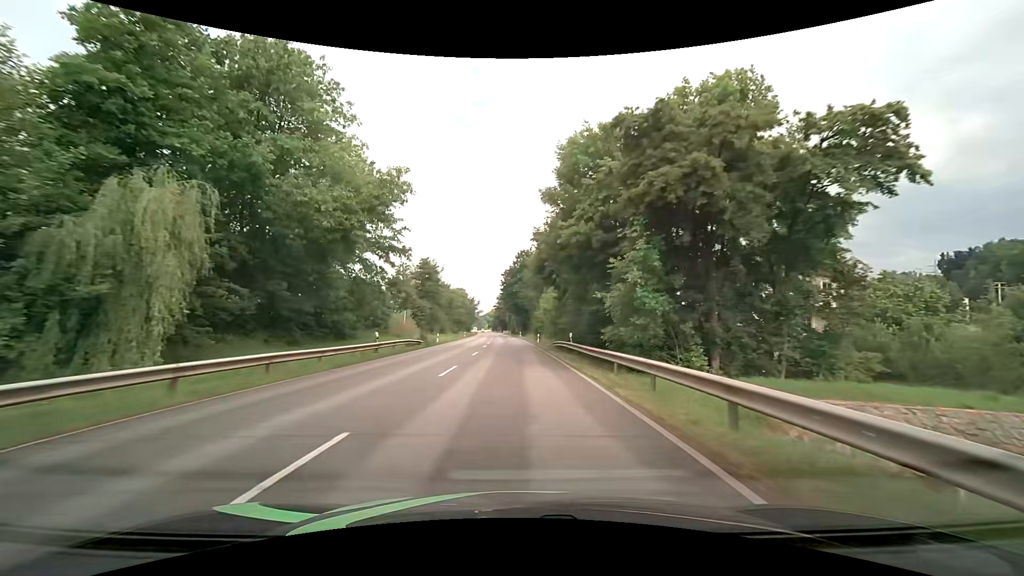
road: primary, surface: asphalt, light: Day
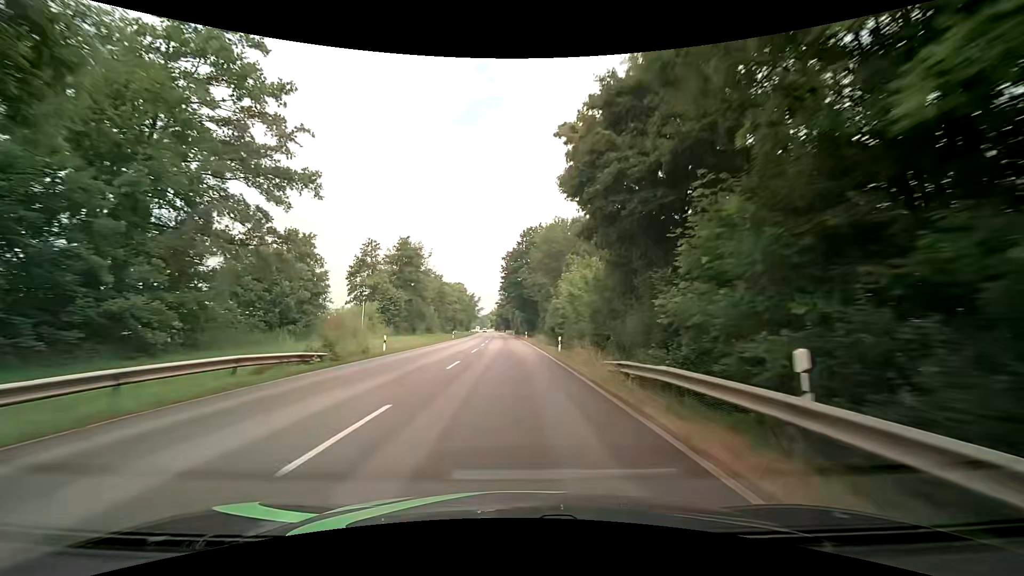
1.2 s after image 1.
(-0.3, +21.6) m; -1°
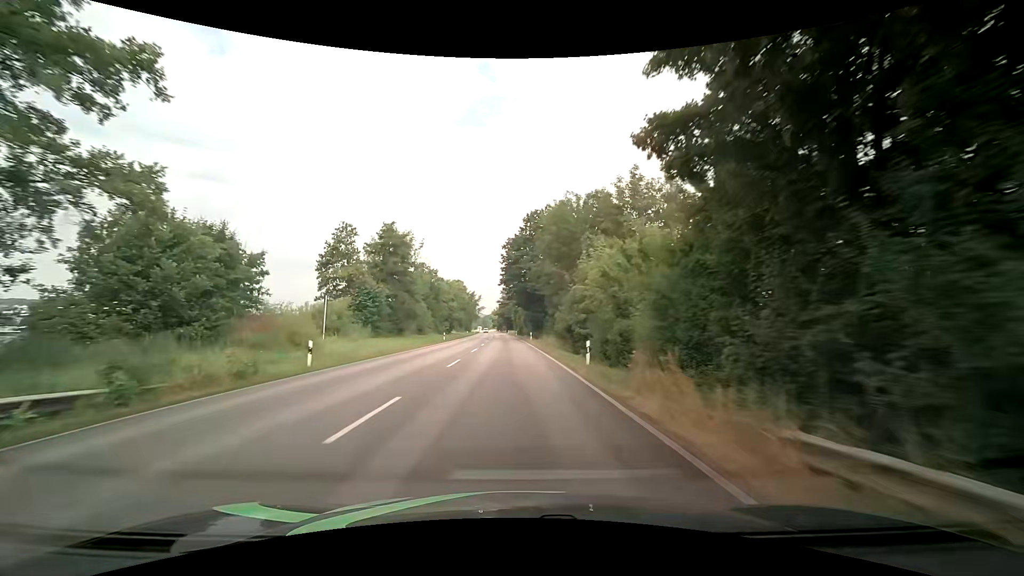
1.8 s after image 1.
(0.0, +10.8) m; +1°
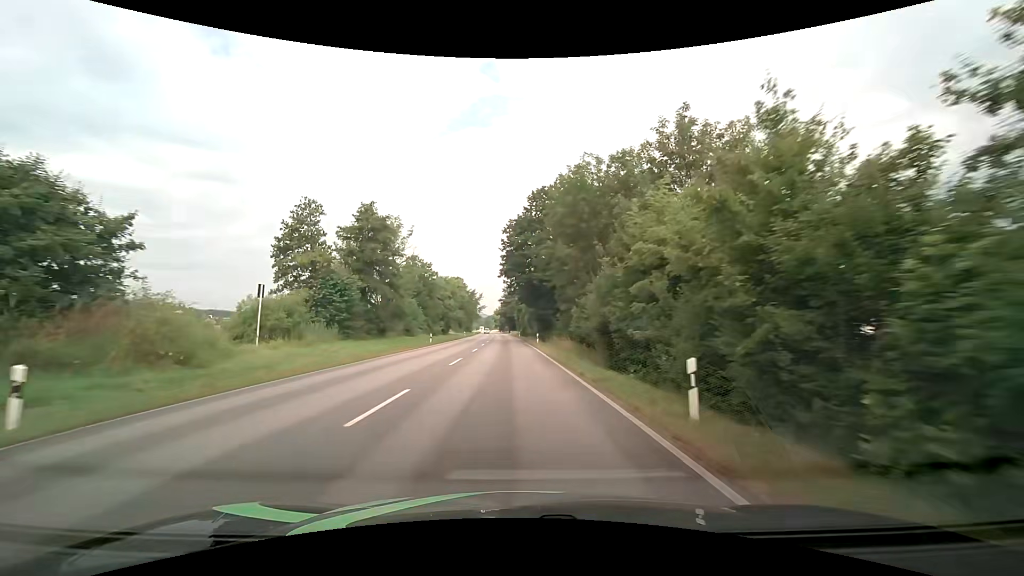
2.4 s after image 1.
(-0.2, +10.8) m; -1°
